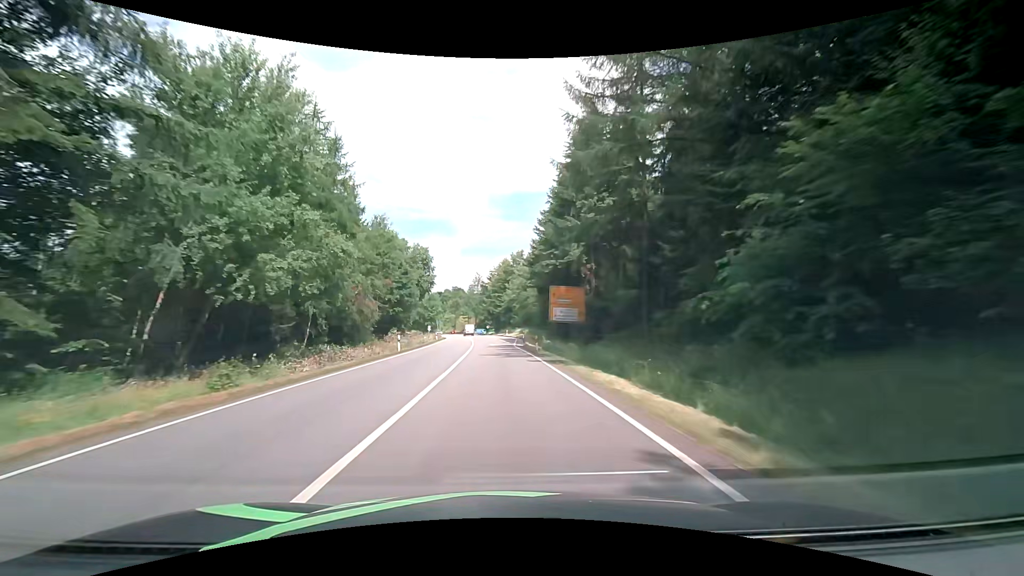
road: primary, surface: asphalt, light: Day
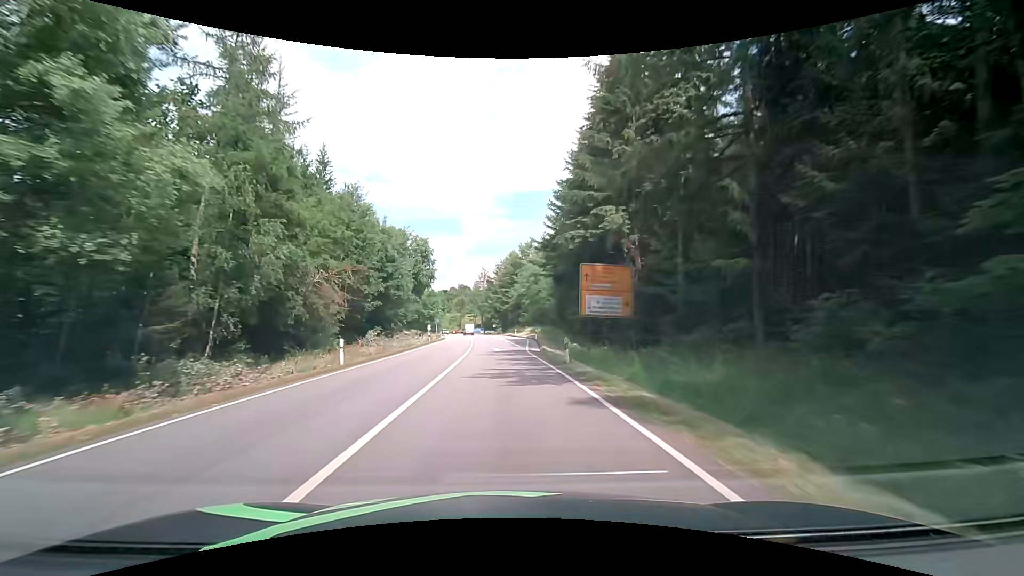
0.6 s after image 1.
(0.0, +12.6) m; -1°
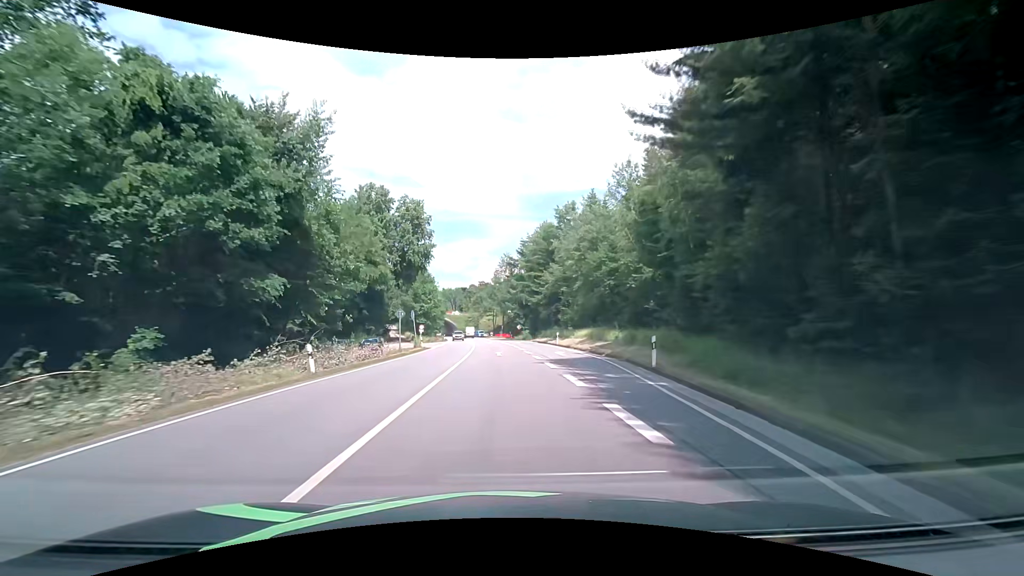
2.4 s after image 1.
(-1.0, +37.7) m; -3°
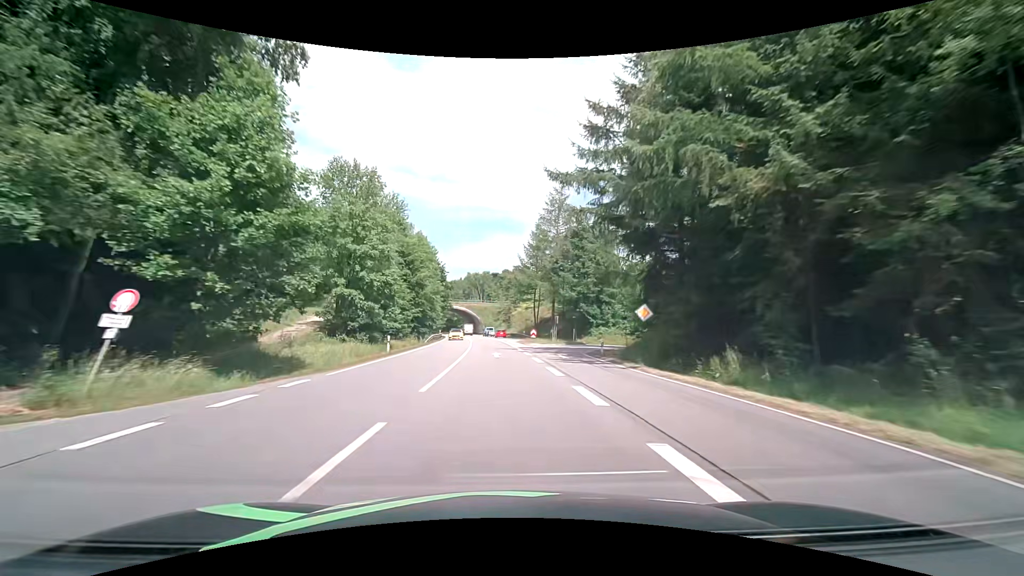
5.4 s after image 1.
(-2.2, +62.7) m; -4°
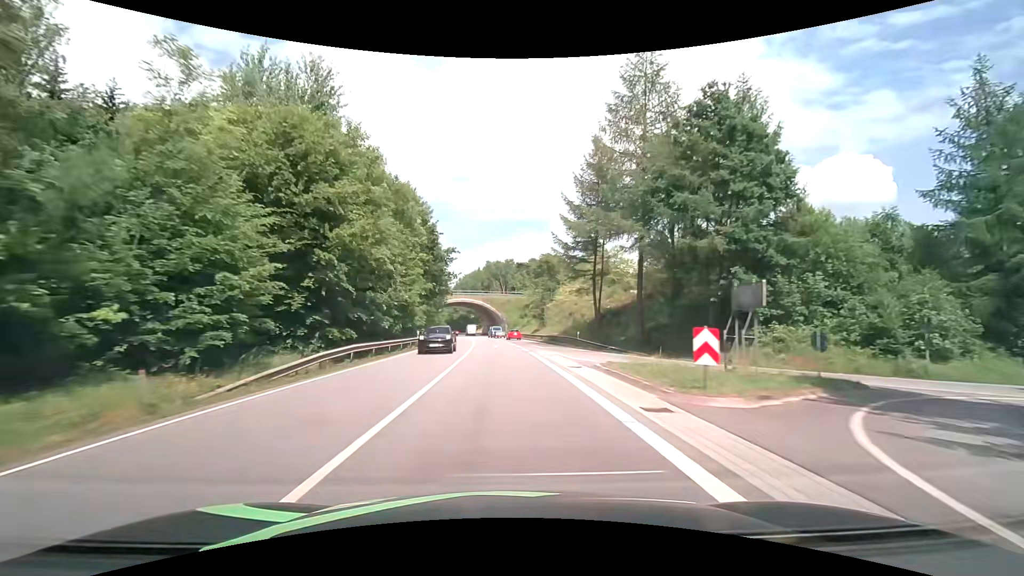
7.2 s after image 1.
(-0.9, +37.7) m; -3°
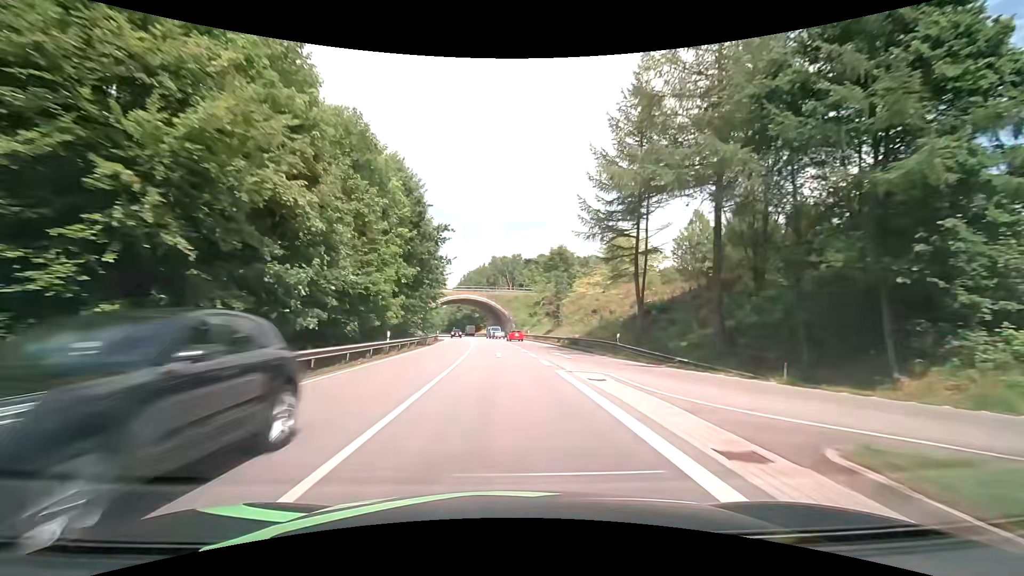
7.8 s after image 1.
(-0.1, +12.5) m; -1°
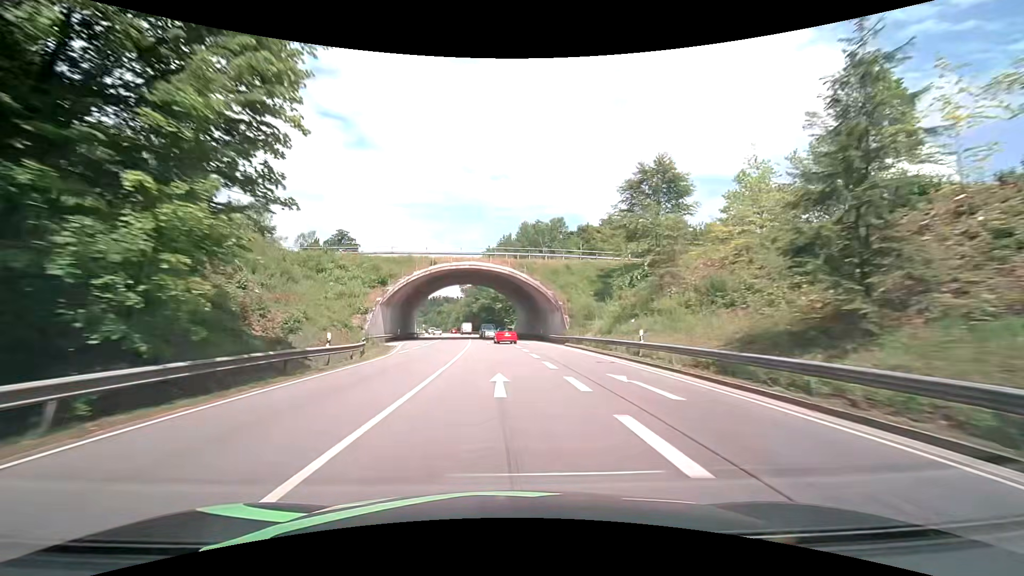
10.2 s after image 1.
(-1.5, +50.1) m; -3°
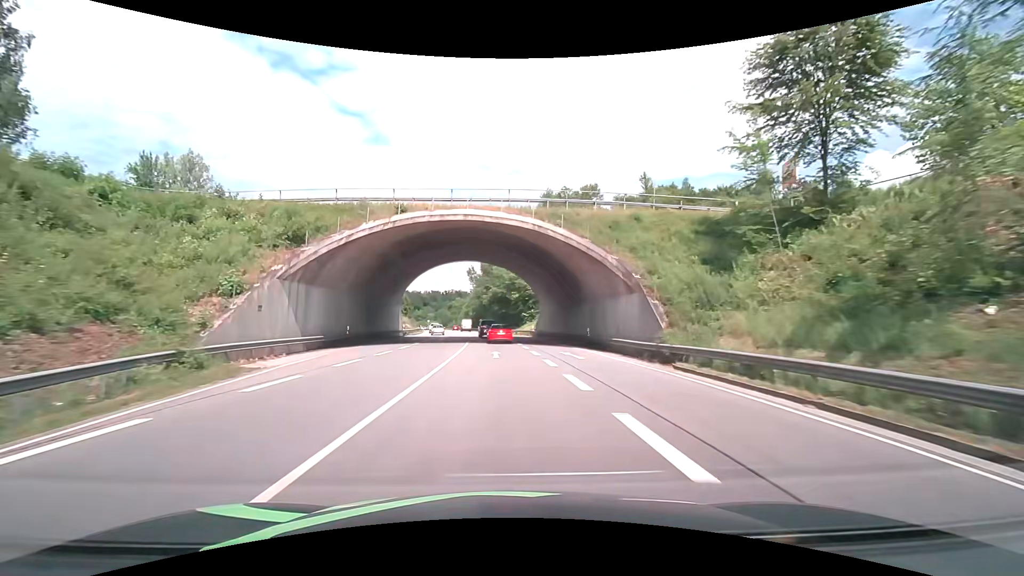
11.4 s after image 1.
(-0.4, +23.8) m; -2°
(0, +10) (0, +20) (-1, +30) (-1, +40) (-2, +50) (-3, +60) (-4, +70) (-5, +80) (-6, +90) (-7, +100) m
